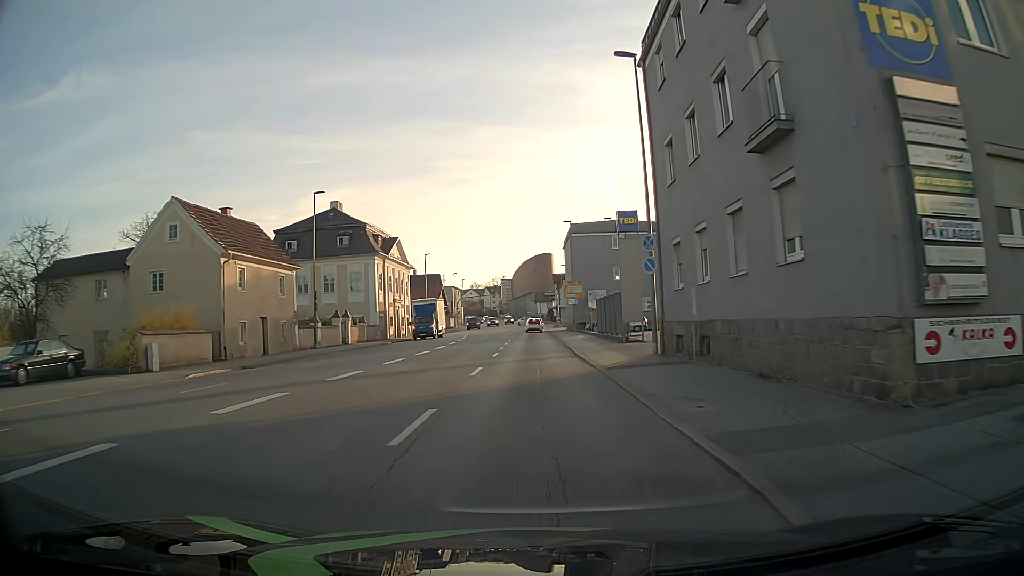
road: tertiary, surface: asphalt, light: Day
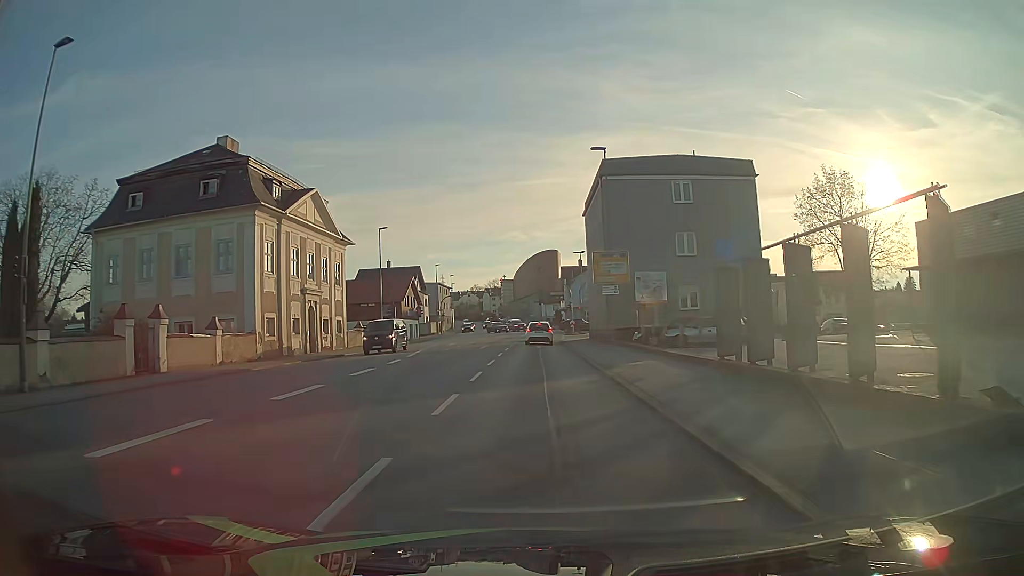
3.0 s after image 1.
(-0.2, +27.1) m; -1°
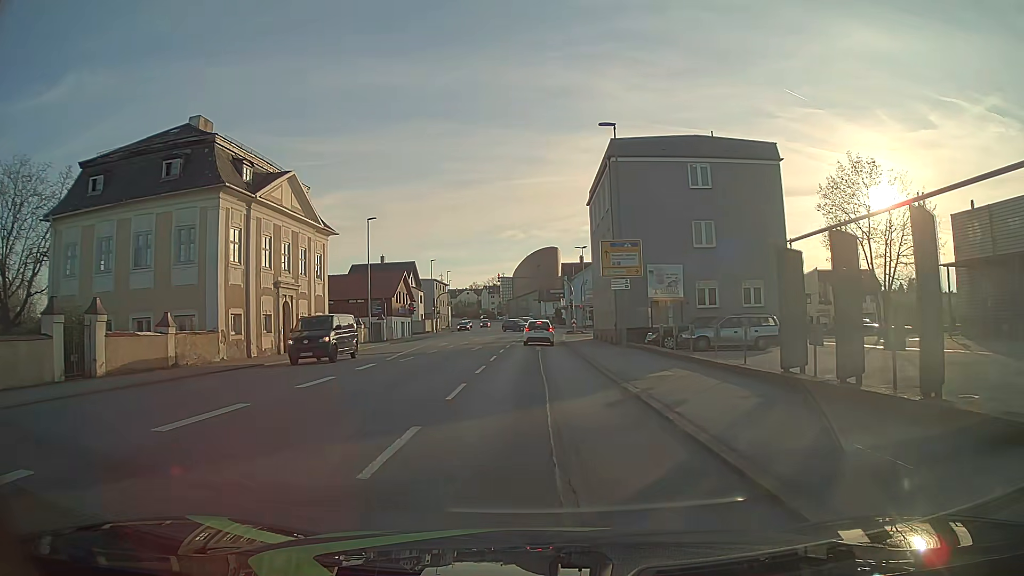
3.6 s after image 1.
(+0.1, +4.1) m; +1°
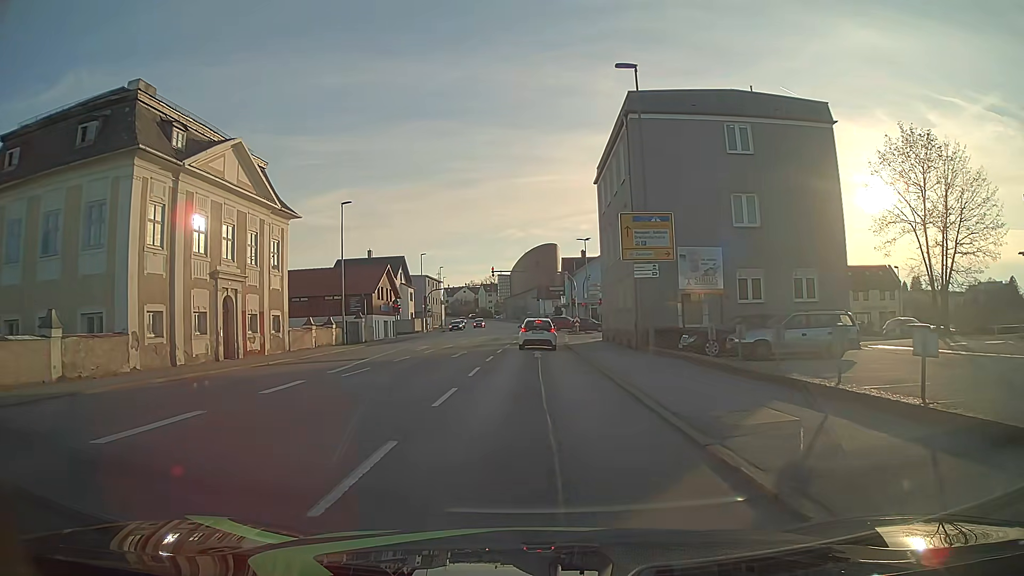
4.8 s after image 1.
(0.0, +7.1) m; 0°
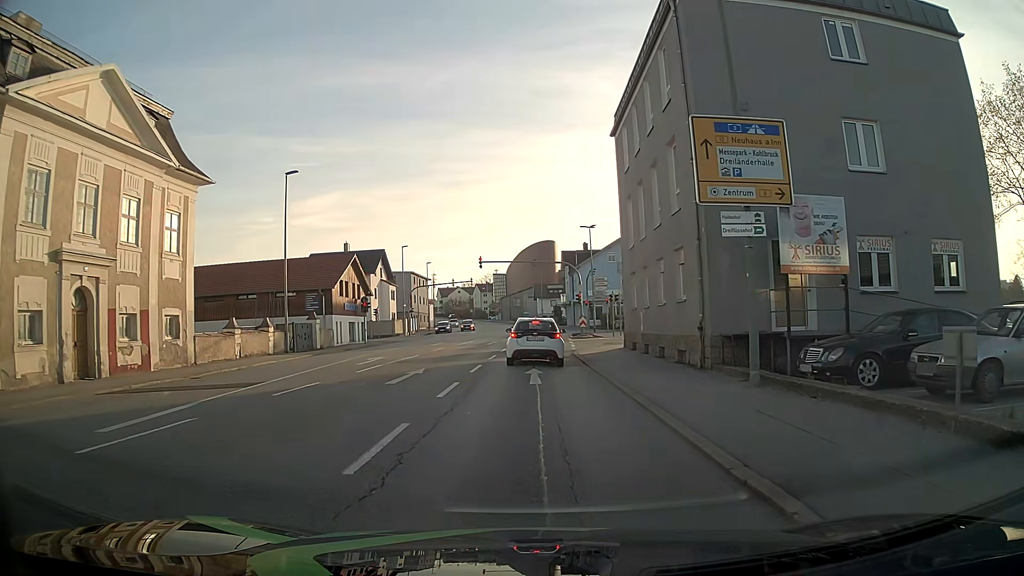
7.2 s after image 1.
(0.0, +10.6) m; 0°
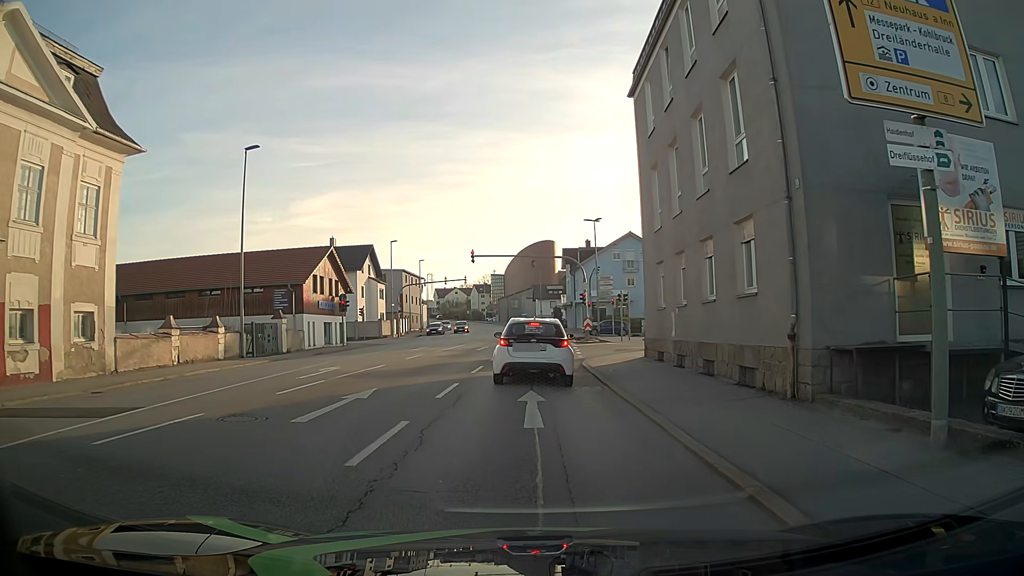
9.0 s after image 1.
(0.0, +5.7) m; 0°
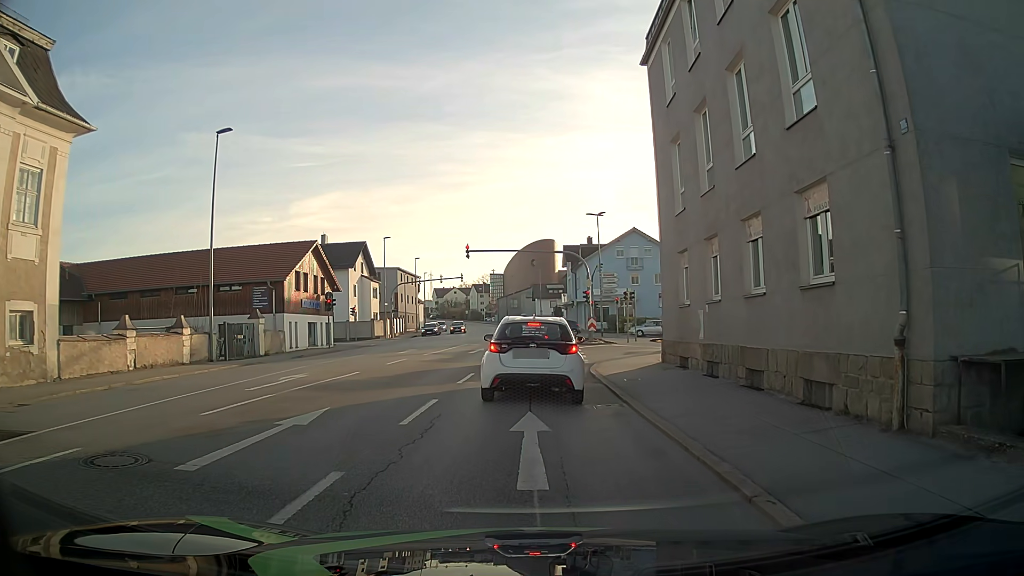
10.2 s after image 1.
(0.0, +3.2) m; 0°
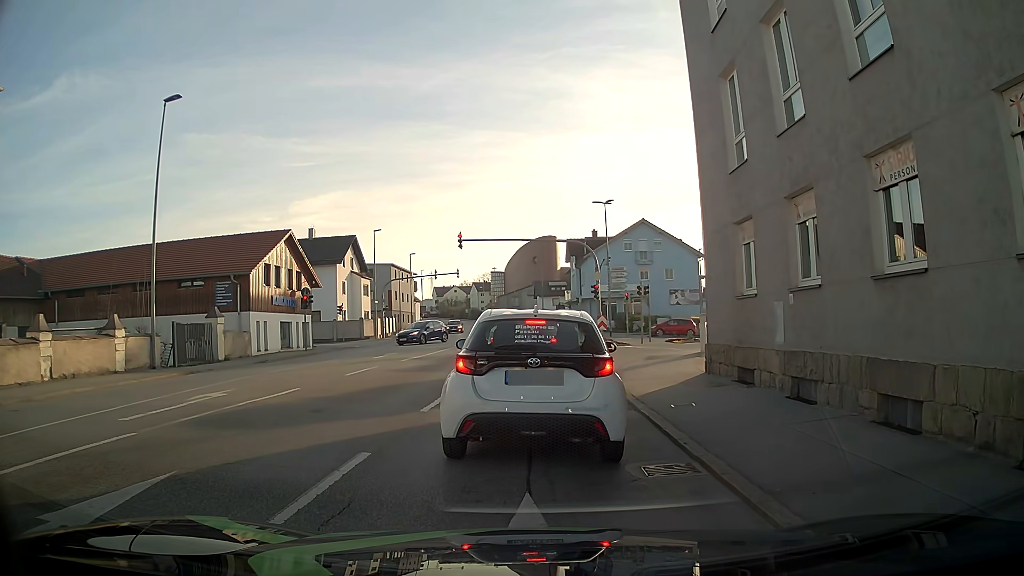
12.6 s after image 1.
(0.0, +4.9) m; -1°
